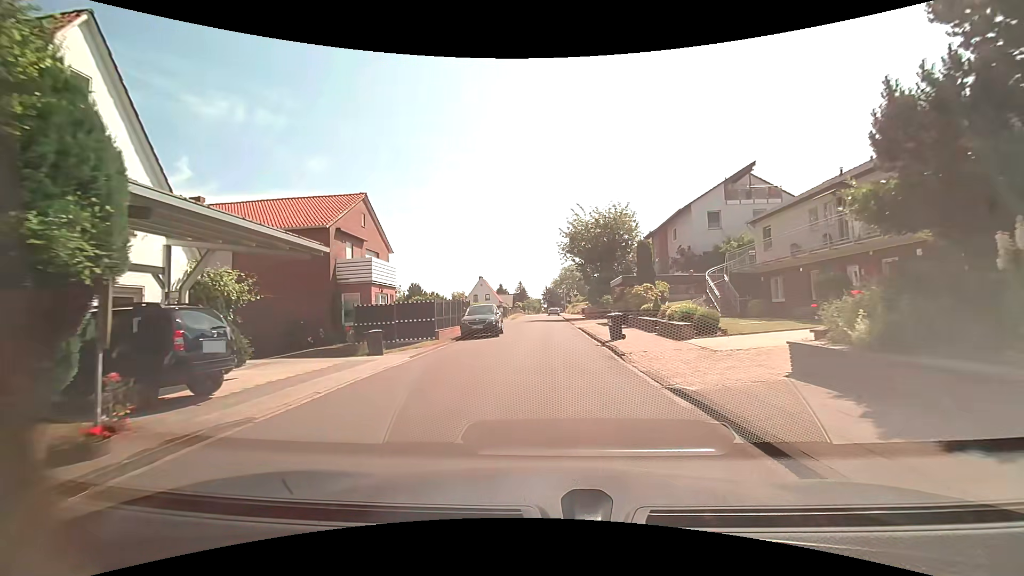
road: residential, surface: asphalt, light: Day
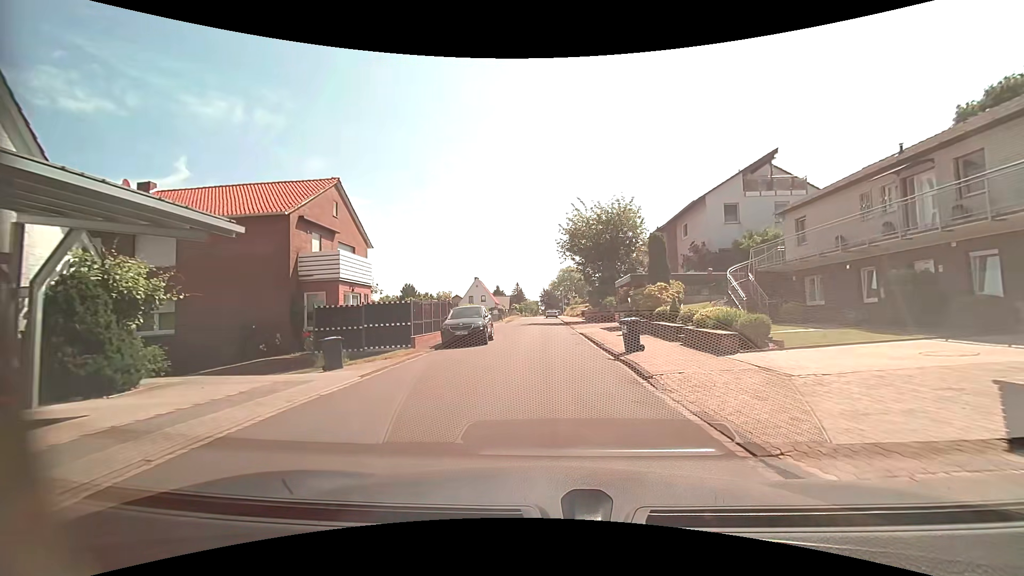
(0.0, +3.8) m; +1°
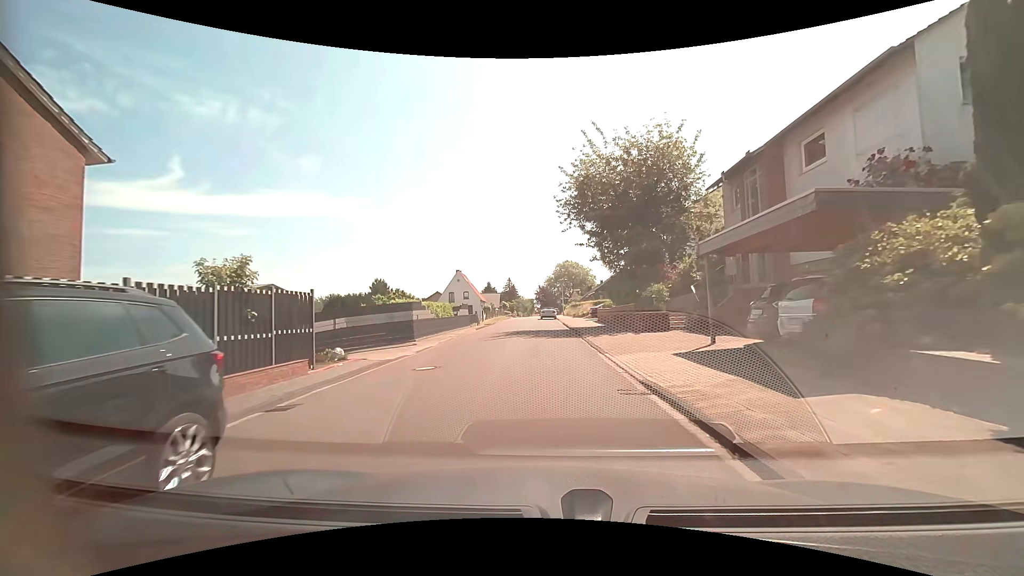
(+0.1, +19.1) m; 0°
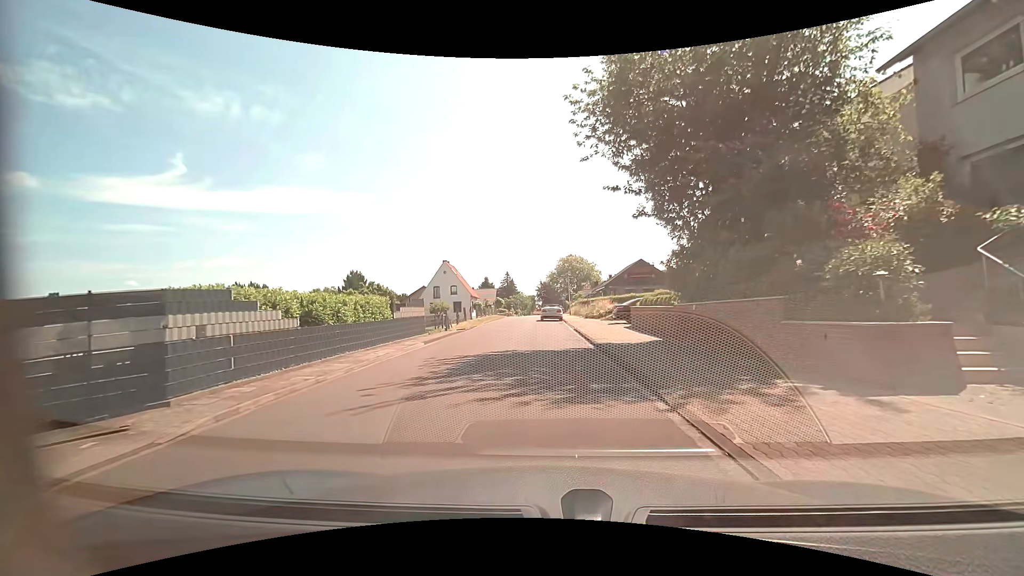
(-0.1, +14.6) m; -1°
(0, +10) (0, +20) (-2, +30) (-3, +40) (-3, +50) (-1, +60) (0, +70) (0, +80) (0, +90) (0, +100) m
